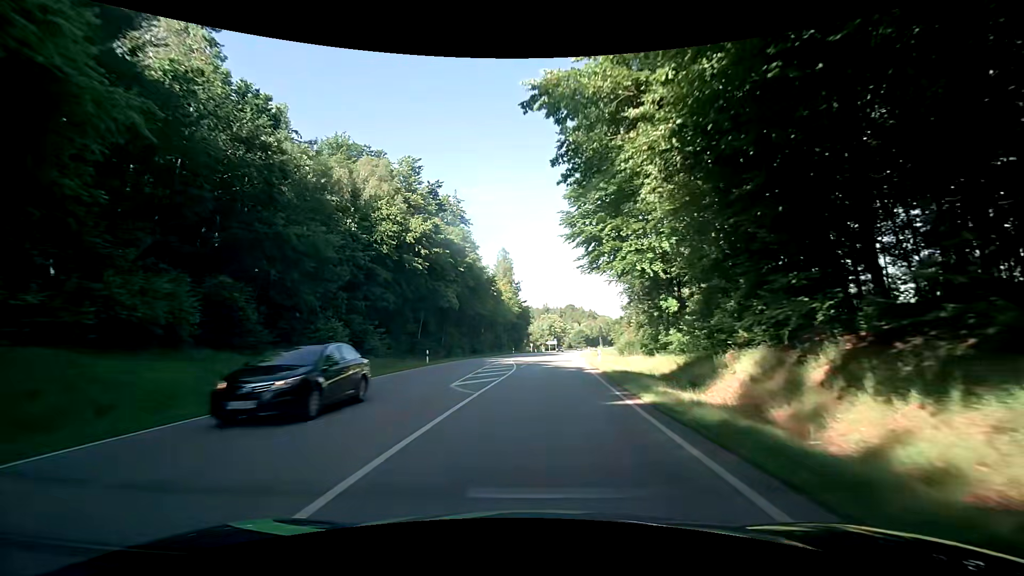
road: secondary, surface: asphalt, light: Day
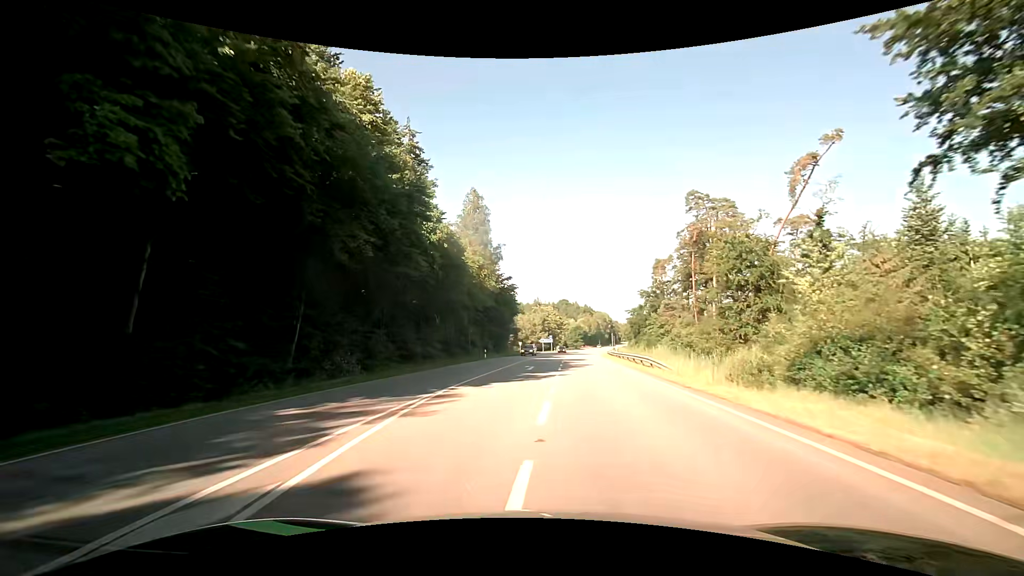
(-0.1, +38.7) m; 0°
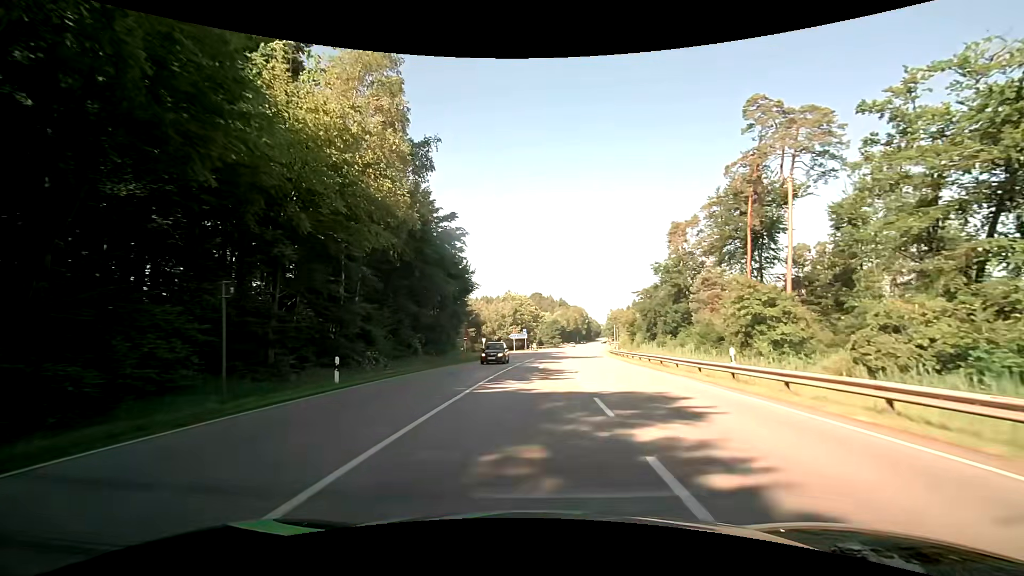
(+0.8, +35.0) m; +3°
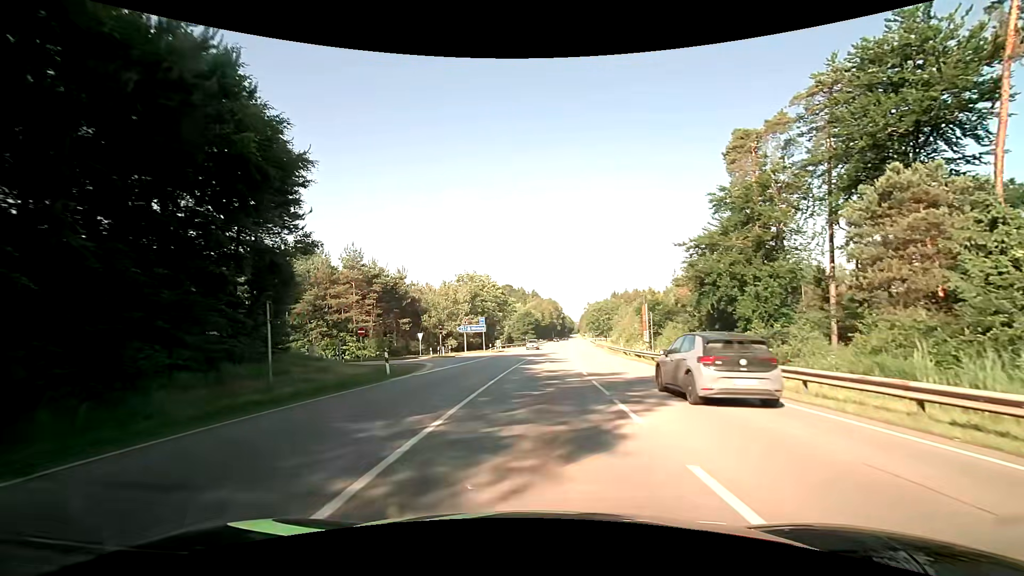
(+1.1, +36.4) m; +4°
